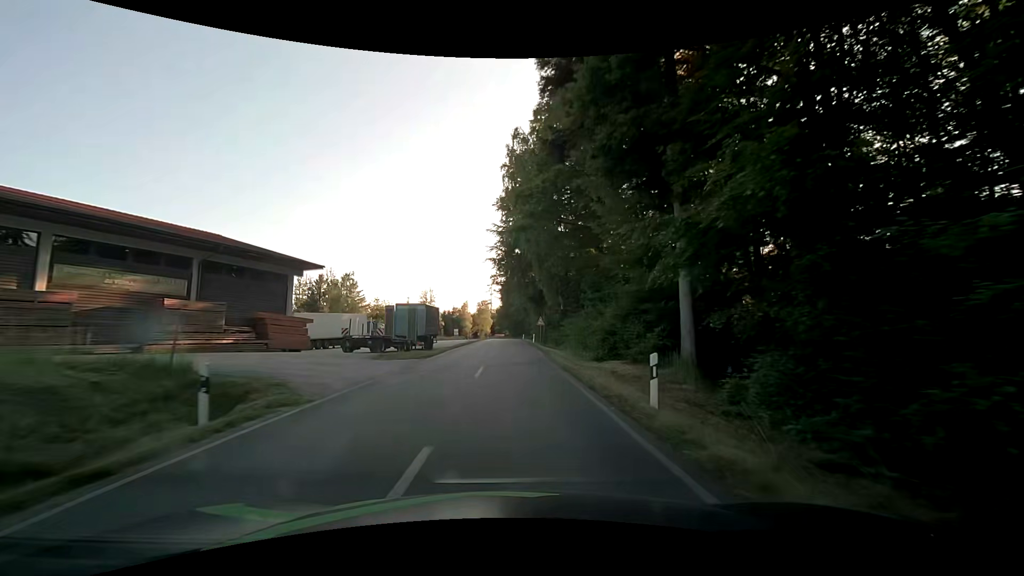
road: tertiary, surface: asphalt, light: Day
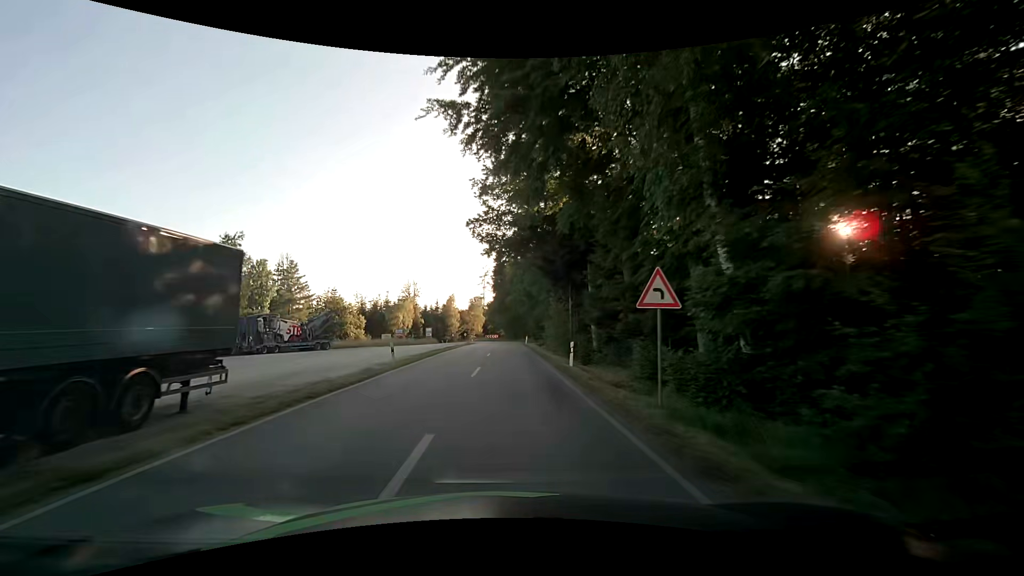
(+0.3, +36.0) m; 0°
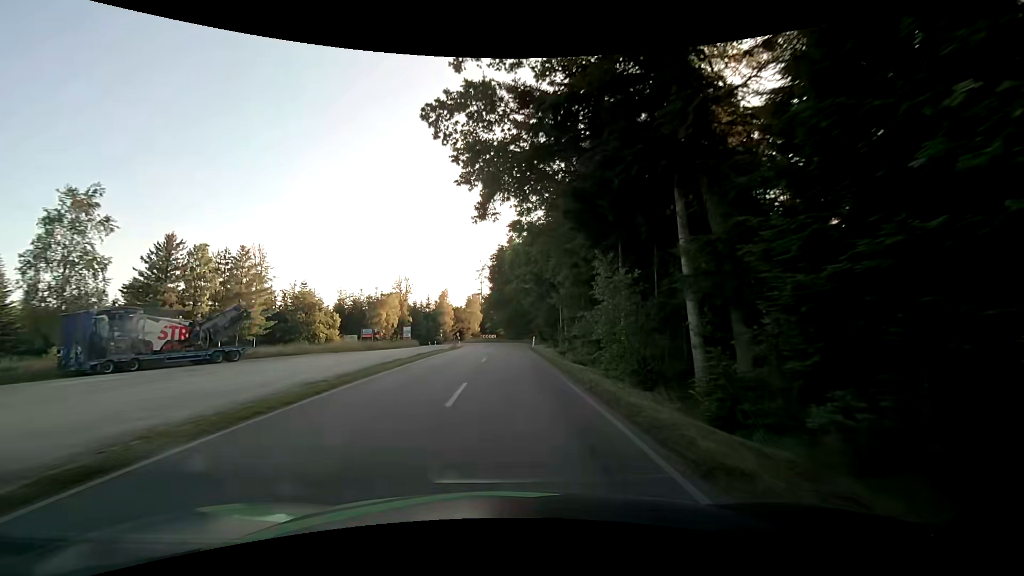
(+0.1, +18.2) m; 0°
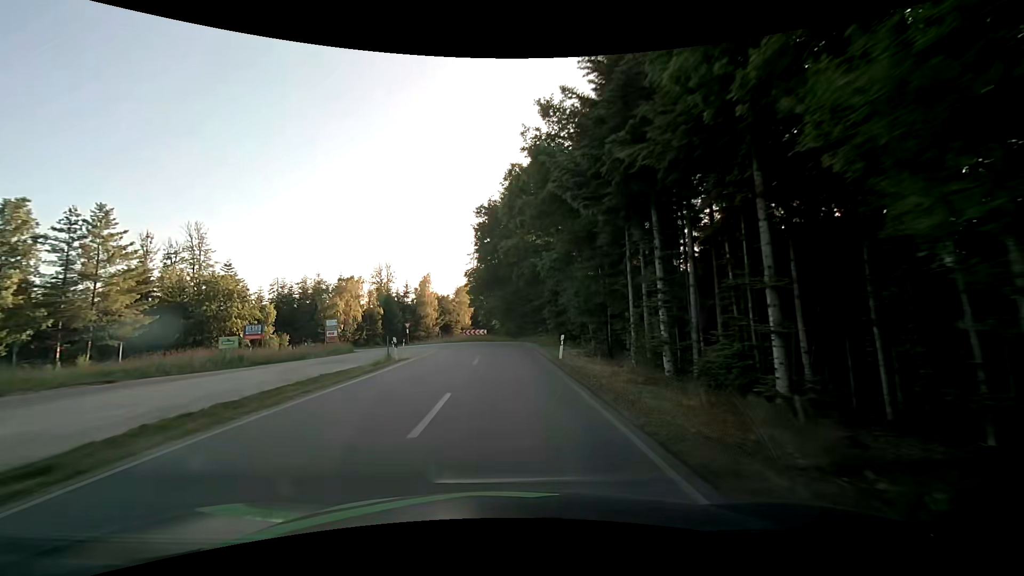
(+0.1, +27.1) m; +1°
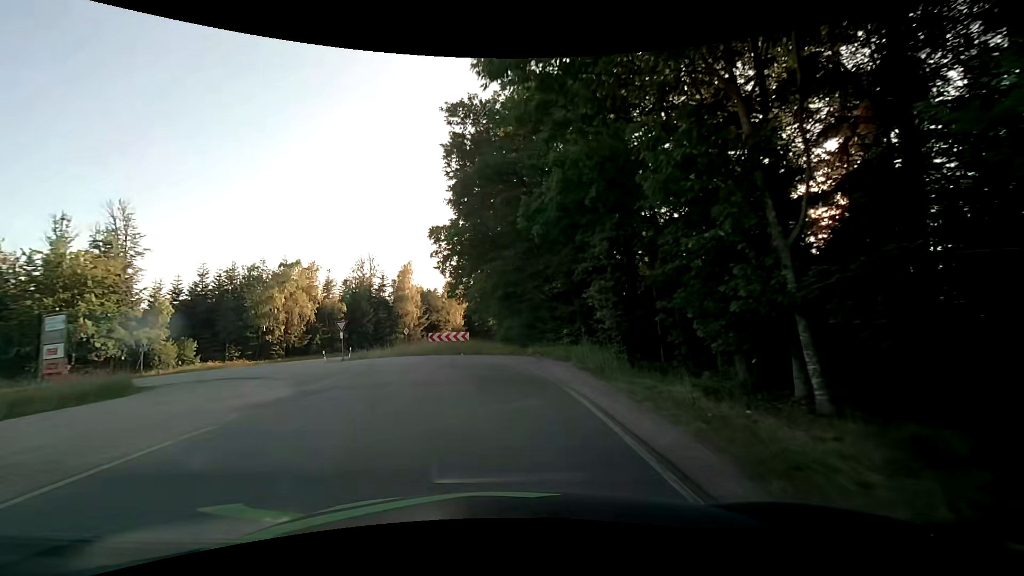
(-0.2, +22.9) m; 0°
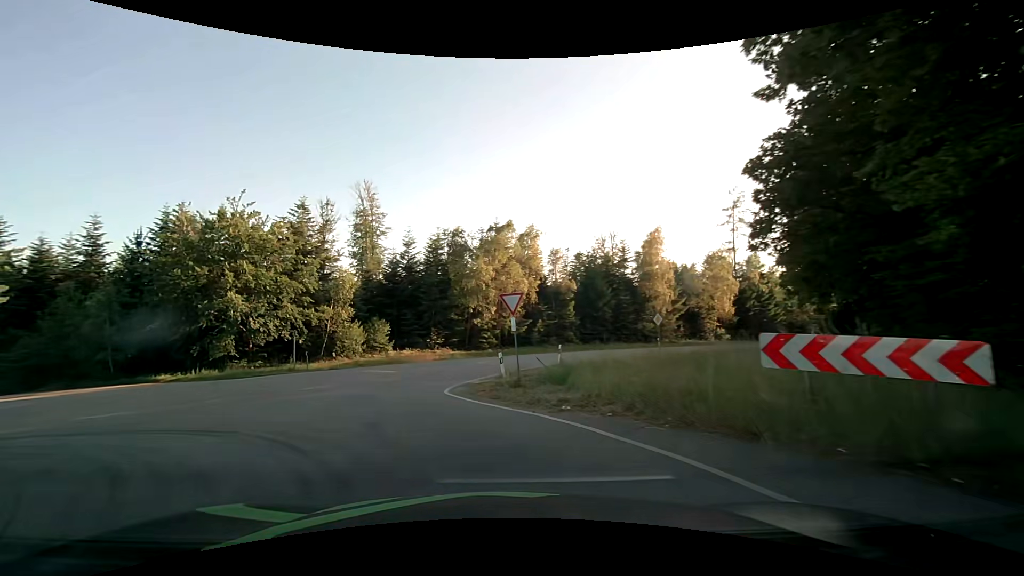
(-3.5, +21.3) m; -28°
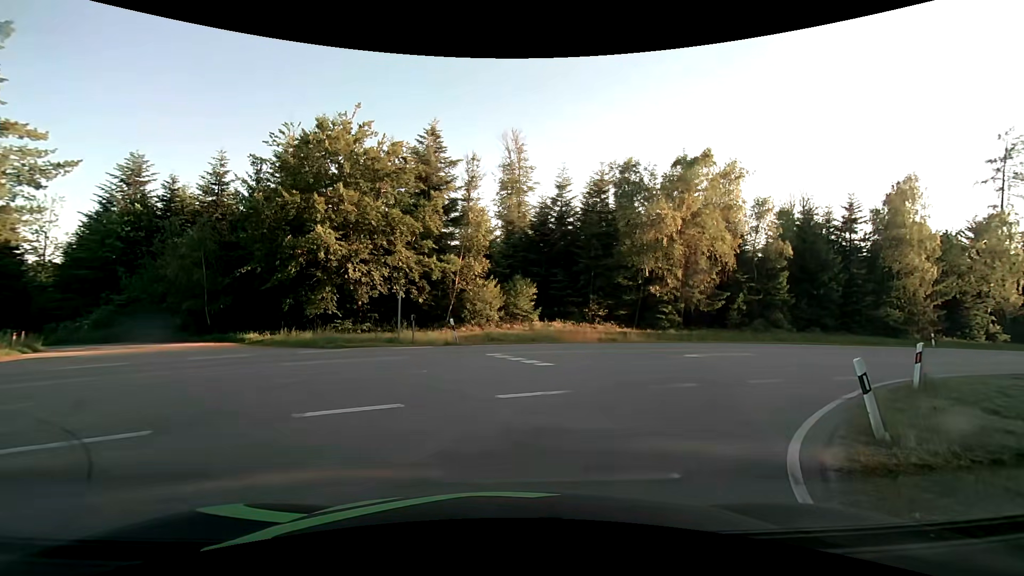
(-2.3, +12.1) m; -15°
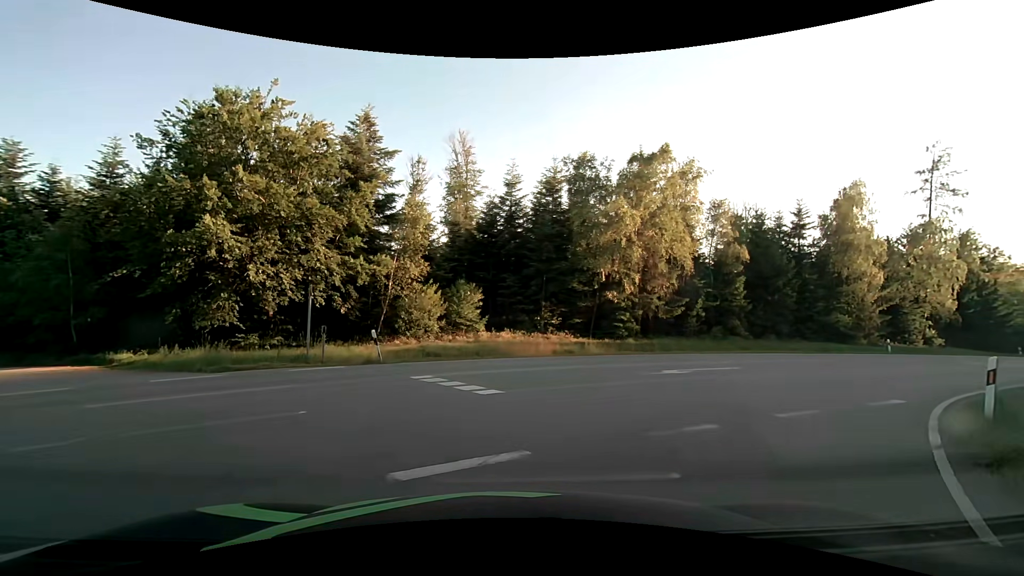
(+0.1, +3.7) m; +4°
(+3, +9) (+10, +16) (+18, +22) (+27, +27) (+35, +33) (+43, +39) (+51, +44) (+60, +50) (+68, +55) (+76, +61) m
